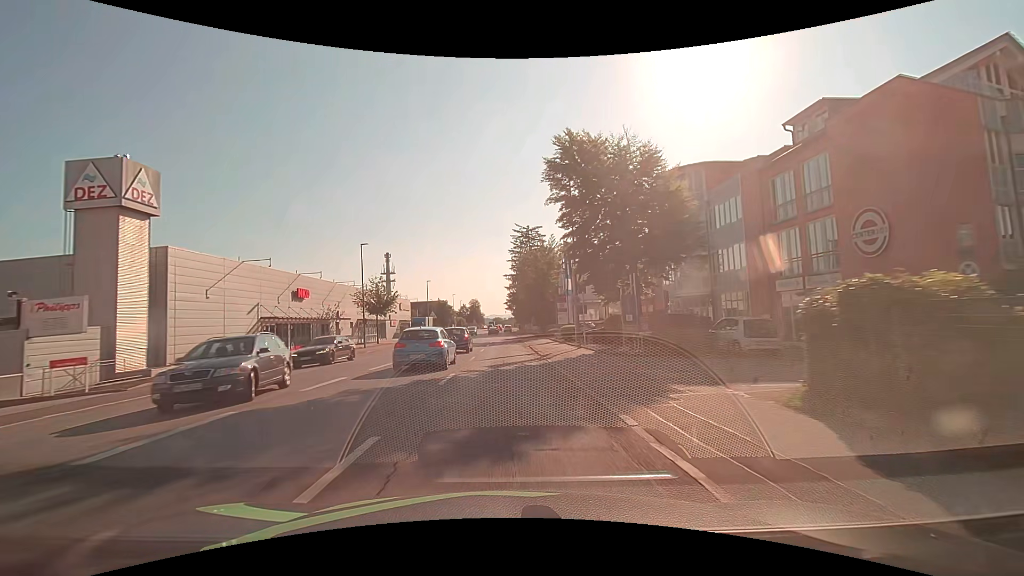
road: tertiary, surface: asphalt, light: Day
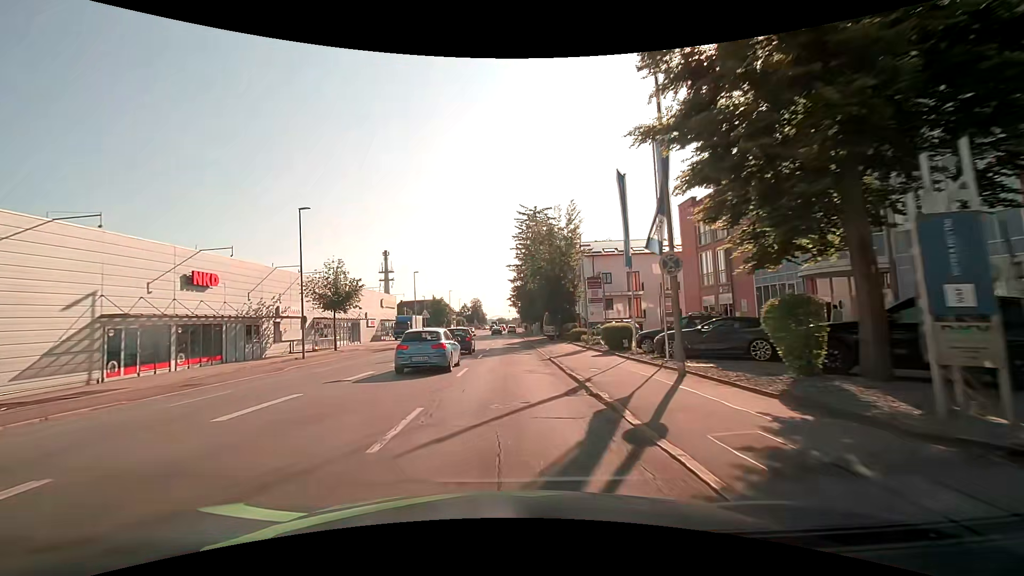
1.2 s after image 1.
(-0.1, +15.6) m; -1°
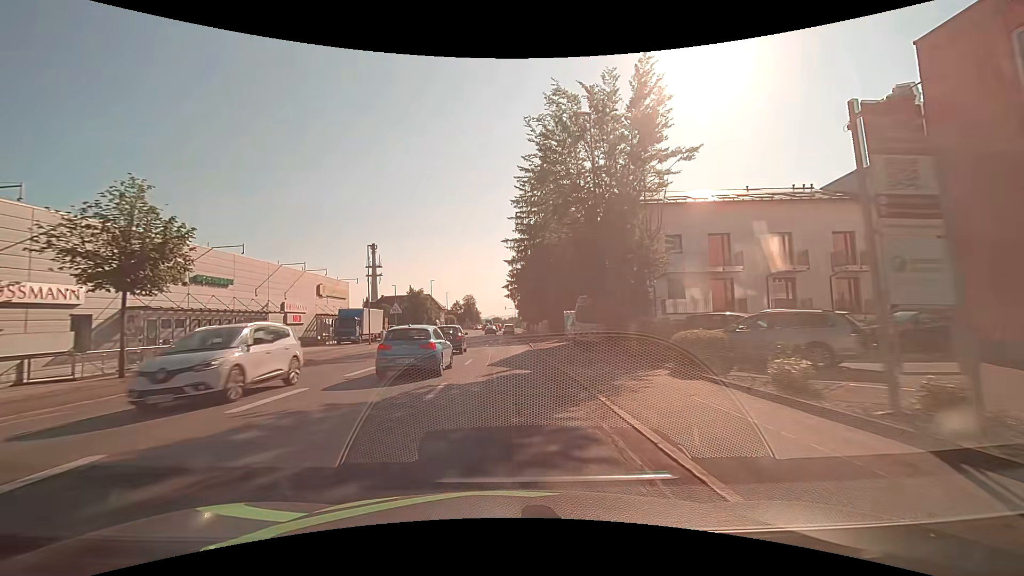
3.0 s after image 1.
(+0.2, +23.4) m; +1°
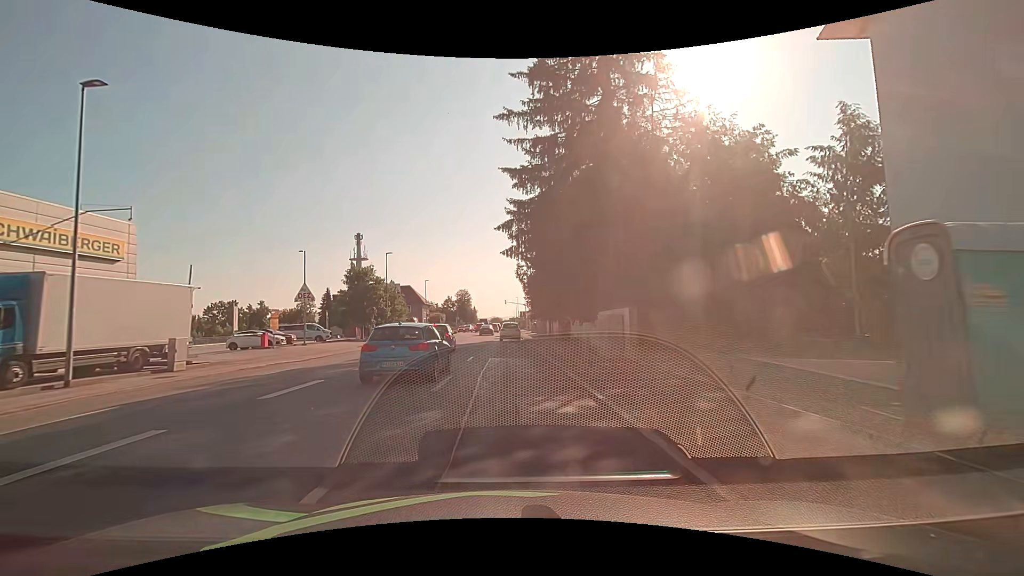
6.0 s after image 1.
(0.0, +34.4) m; 0°
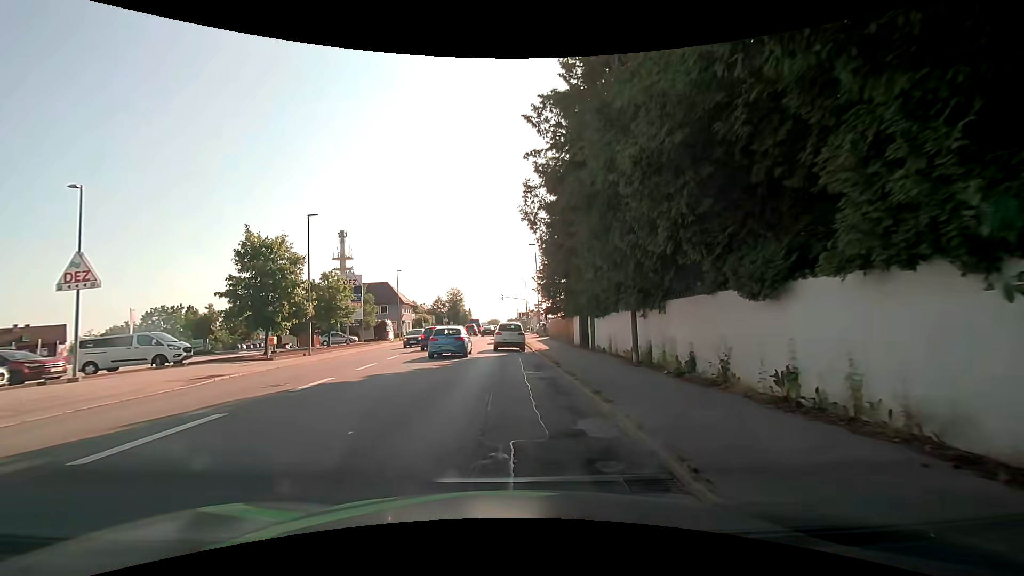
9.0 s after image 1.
(-0.1, +21.7) m; 0°
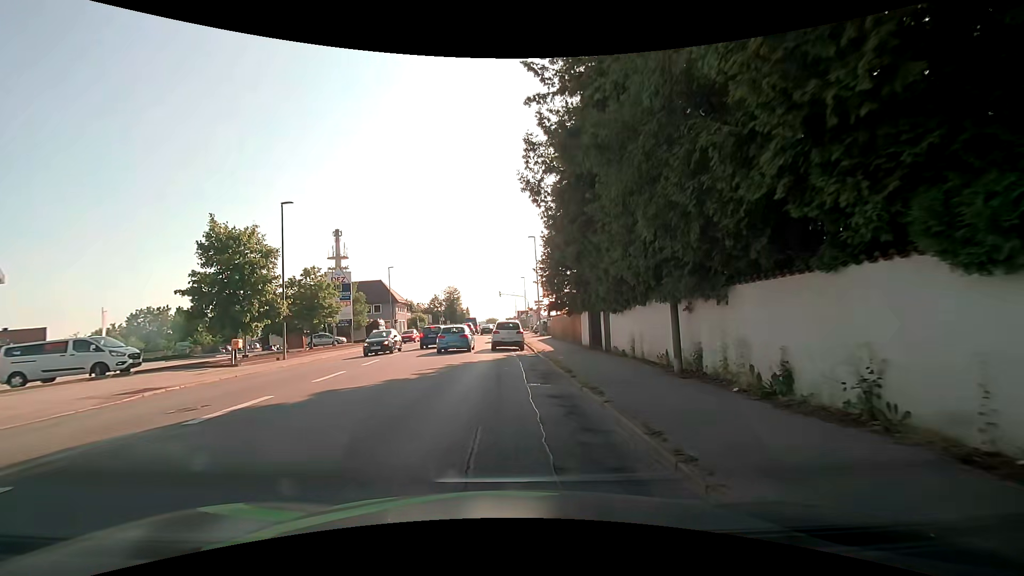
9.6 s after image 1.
(0.0, +3.8) m; +1°
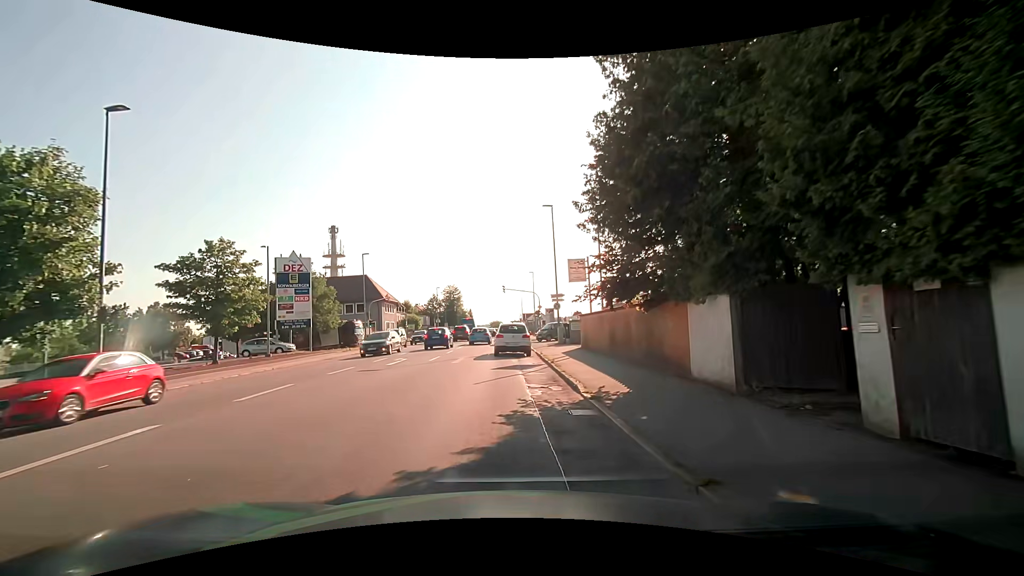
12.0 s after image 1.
(-0.2, +14.9) m; -2°
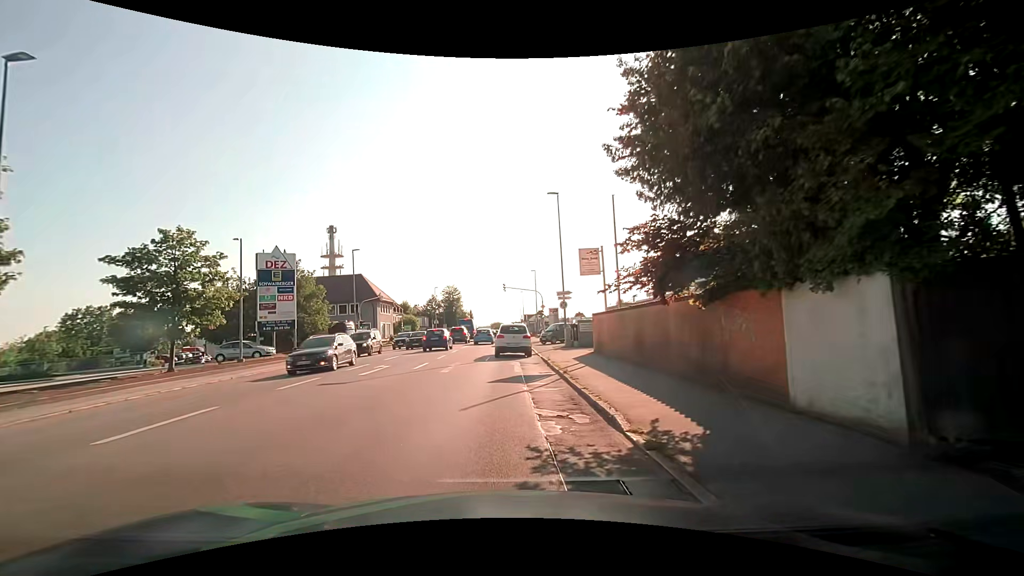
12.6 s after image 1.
(0.0, +3.8) m; 0°
(0, +10) (0, +20) (0, +30) (0, +40) (0, +50) (0, +60) (0, +70) (0, +80) (0, +90) (0, +100) m
